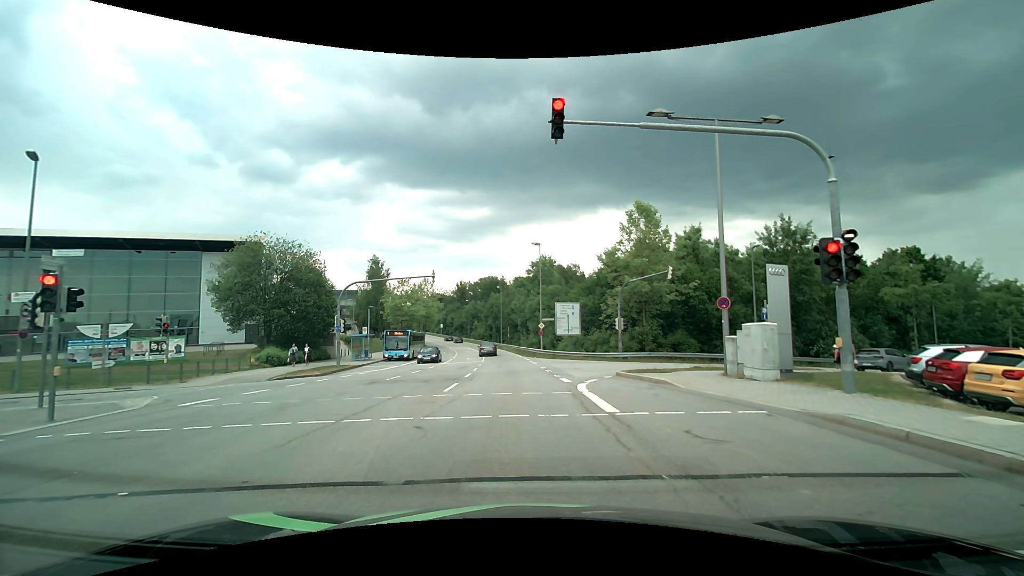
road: secondary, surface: asphalt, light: Day
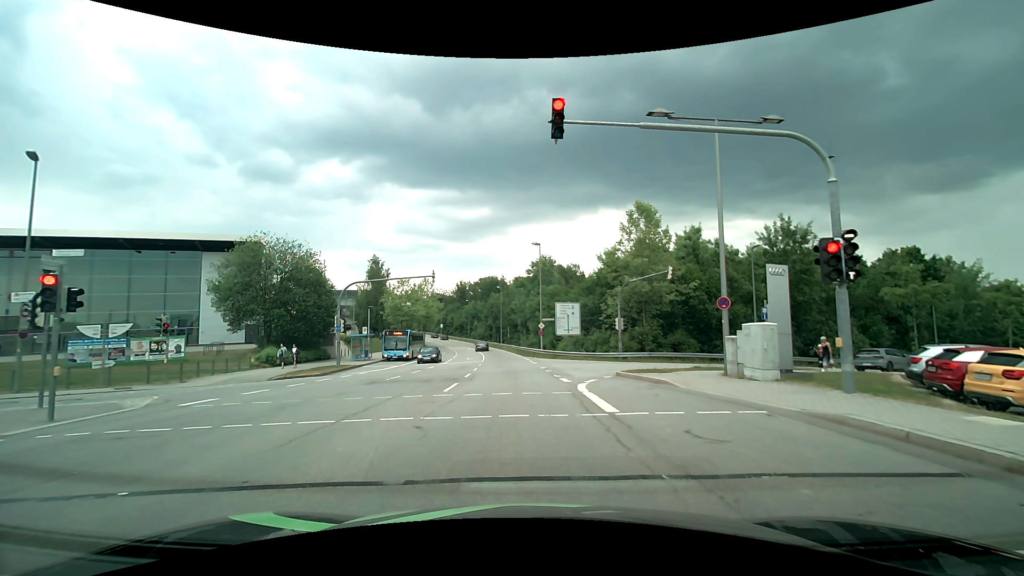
(0.0, 0.0) m; 0°
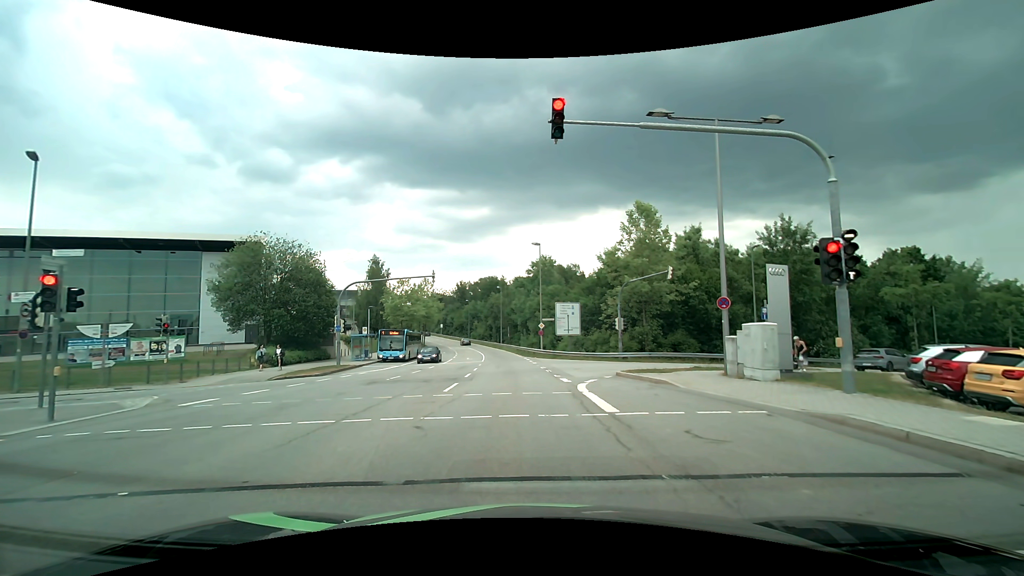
(0.0, 0.0) m; 0°
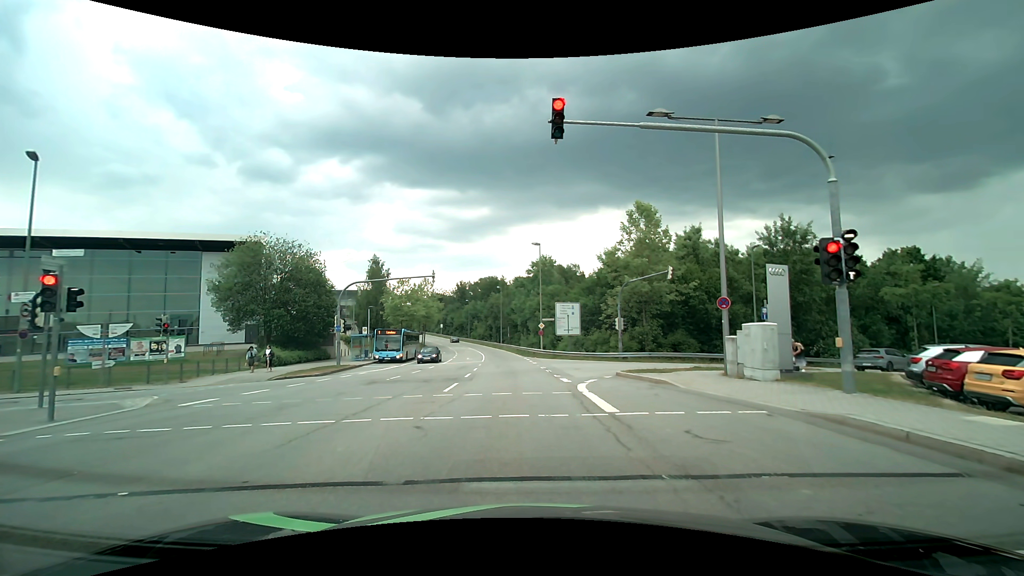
(0.0, 0.0) m; 0°
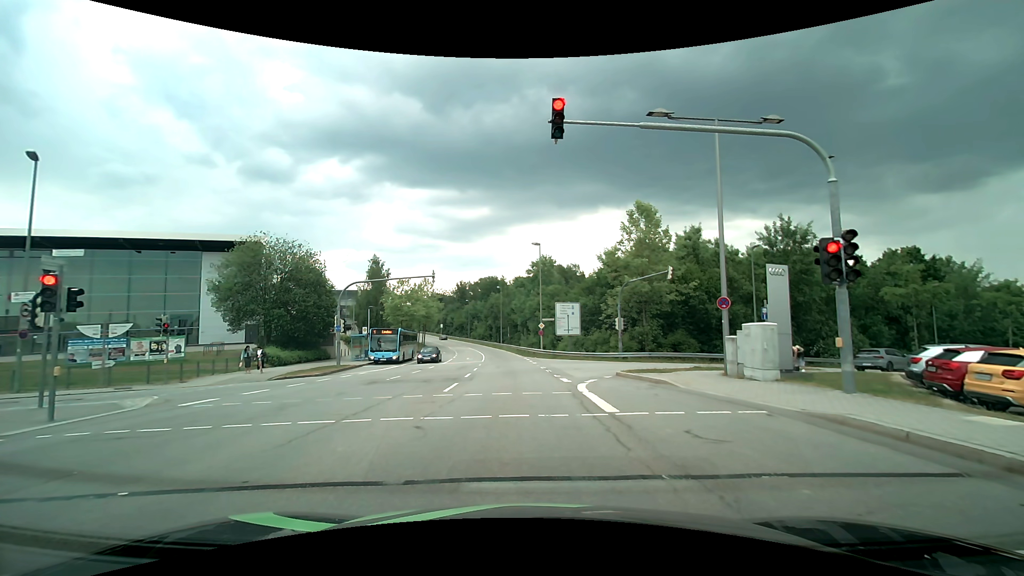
(0.0, 0.0) m; 0°
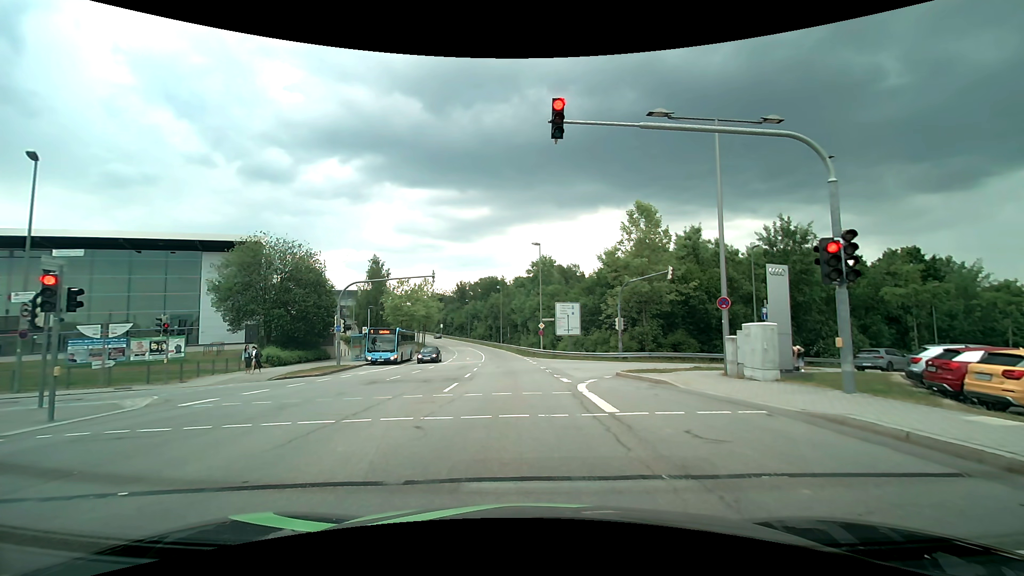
(0.0, 0.0) m; 0°
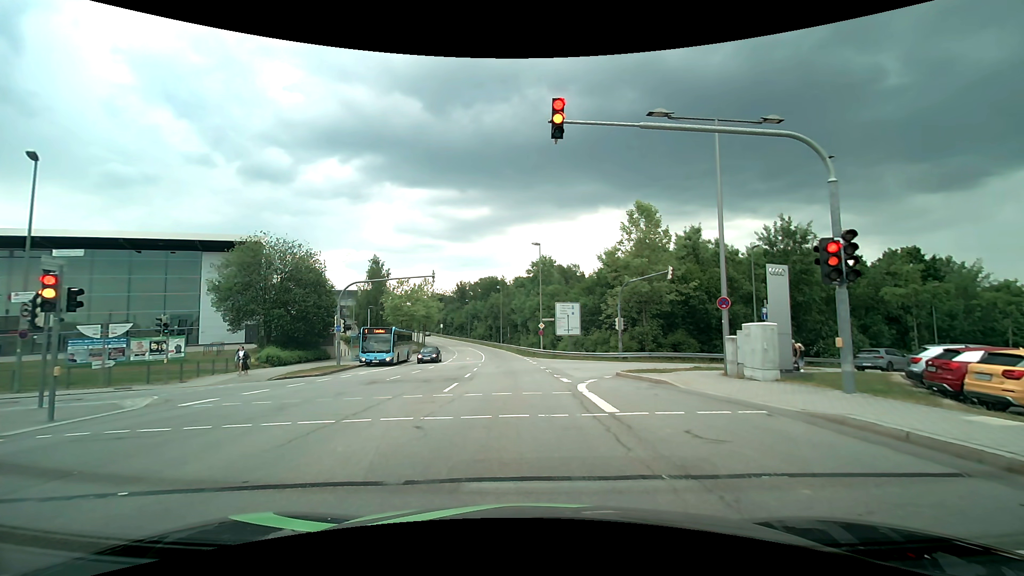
(0.0, 0.0) m; 0°
(0, +10) (-1, +20) (-1, +30) (-2, +40) (-4, +50) (-5, +60) (-6, +70) (-8, +79) (-10, +89) (-13, +99) m
